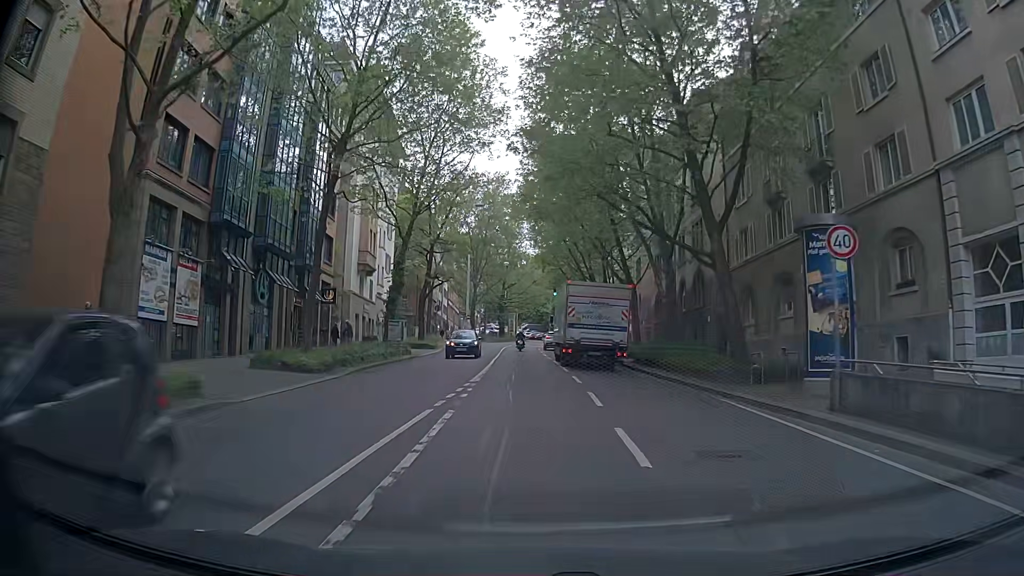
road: secondary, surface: asphalt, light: Day
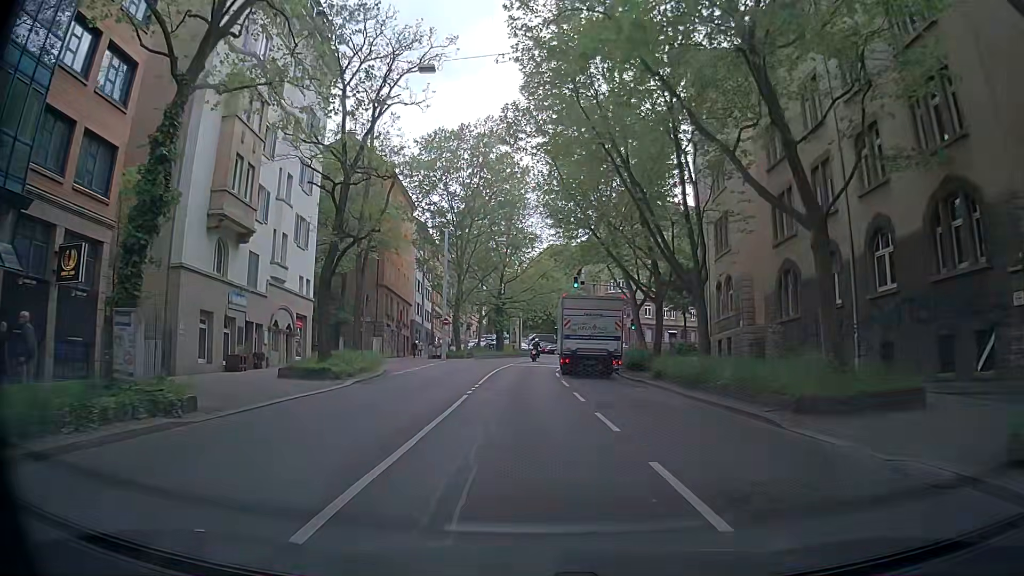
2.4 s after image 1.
(+0.4, +26.3) m; -1°
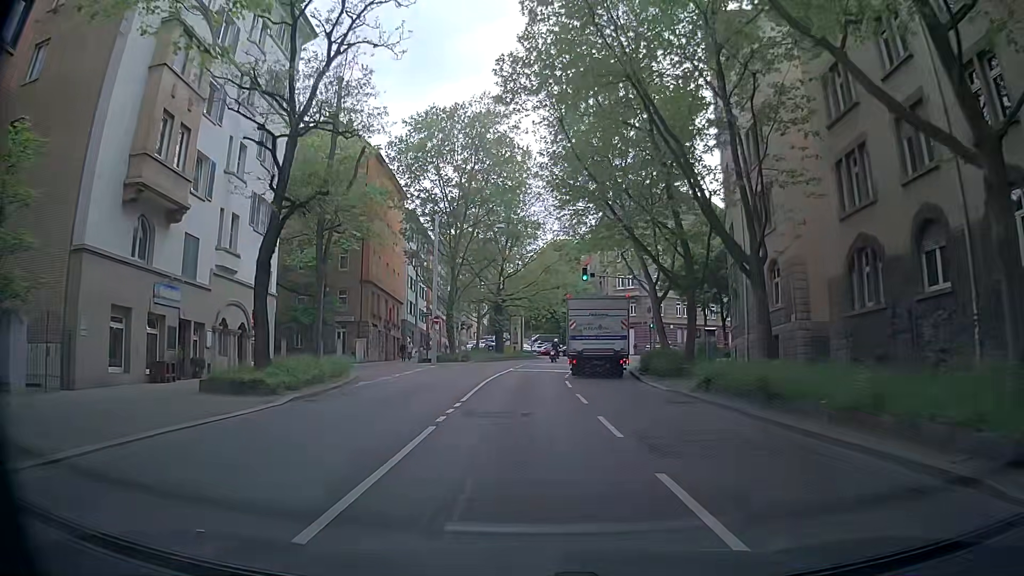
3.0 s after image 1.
(+0.1, +6.6) m; +1°
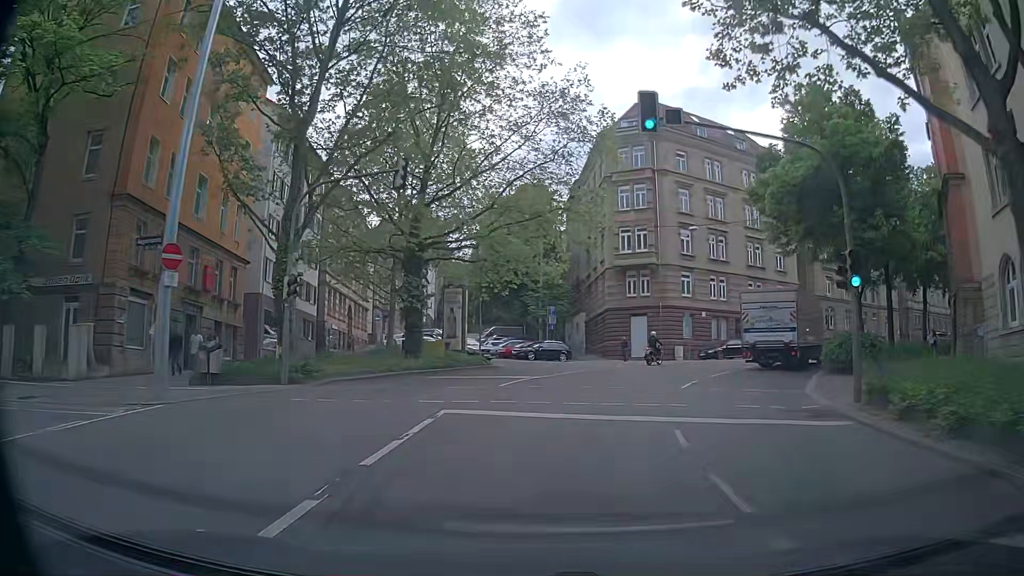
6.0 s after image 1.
(0.0, +31.7) m; +4°
